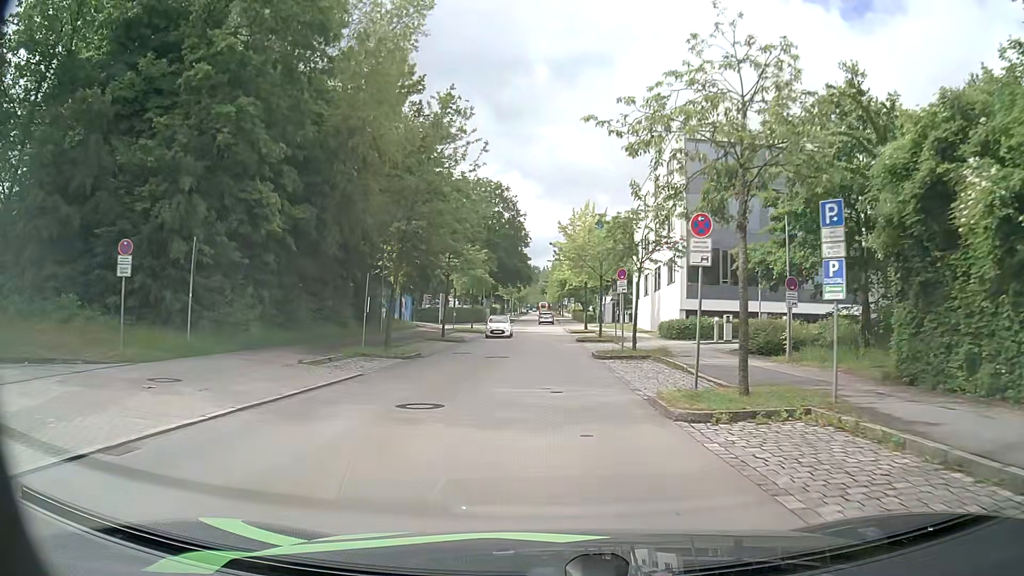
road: residential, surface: asphalt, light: Day
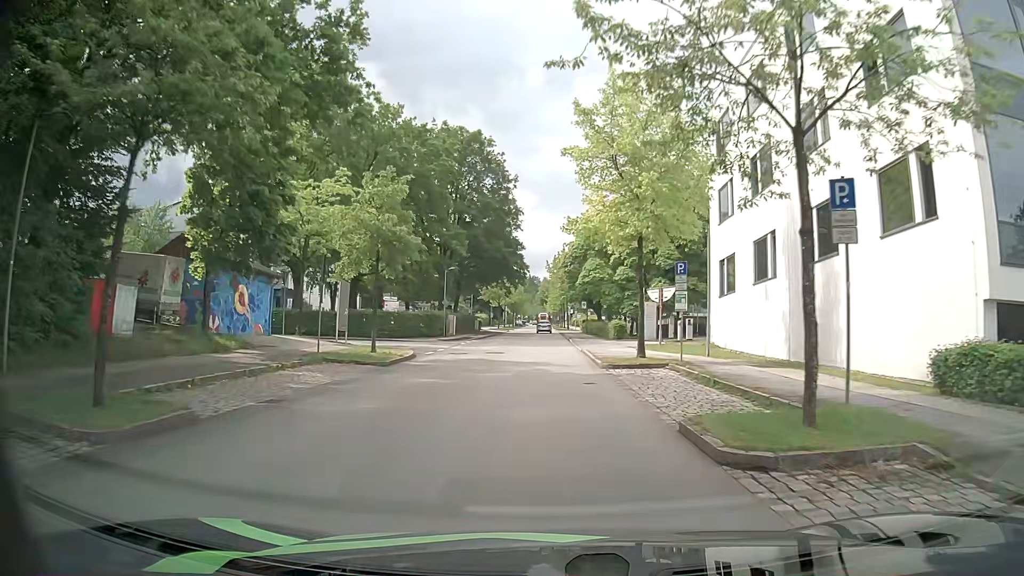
(-0.3, +31.4) m; -1°
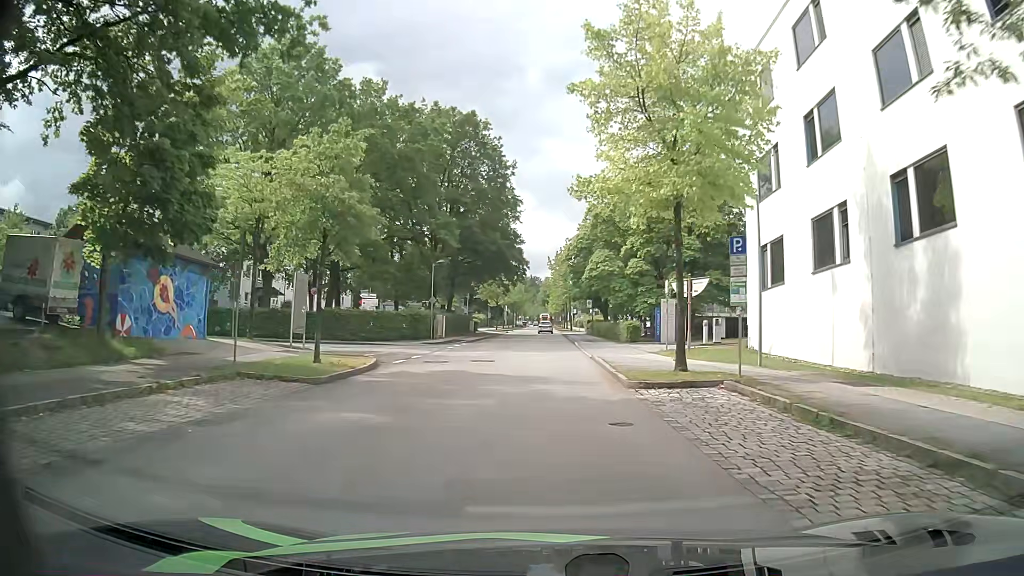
(+0.1, +6.3) m; 0°
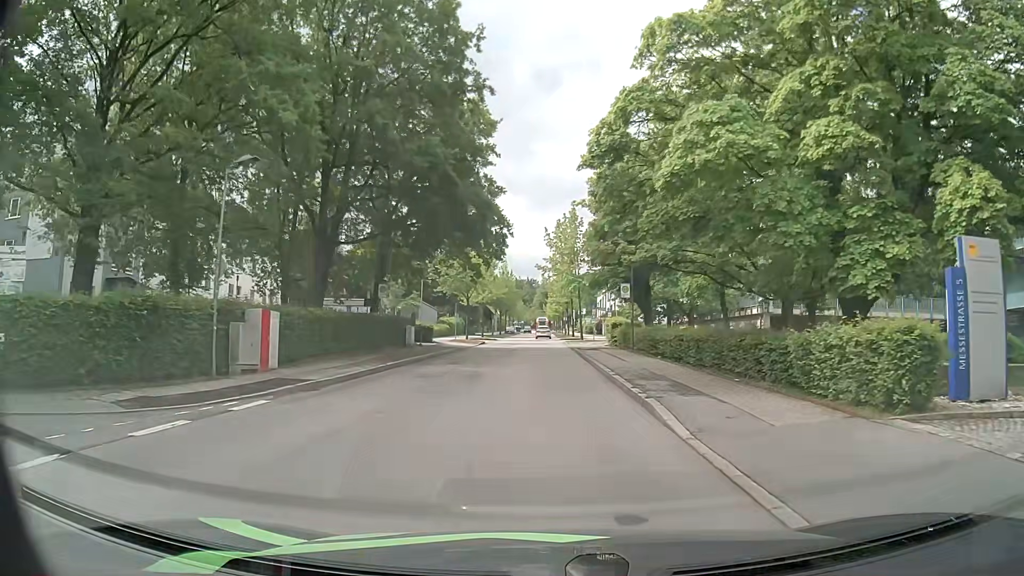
(+0.1, +29.8) m; 0°
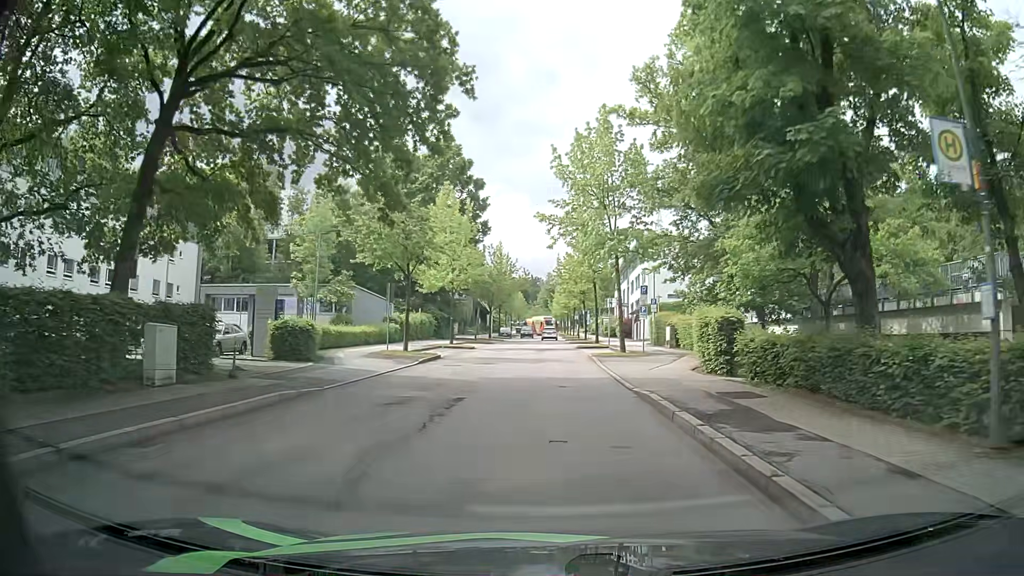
(-0.2, +26.4) m; -1°
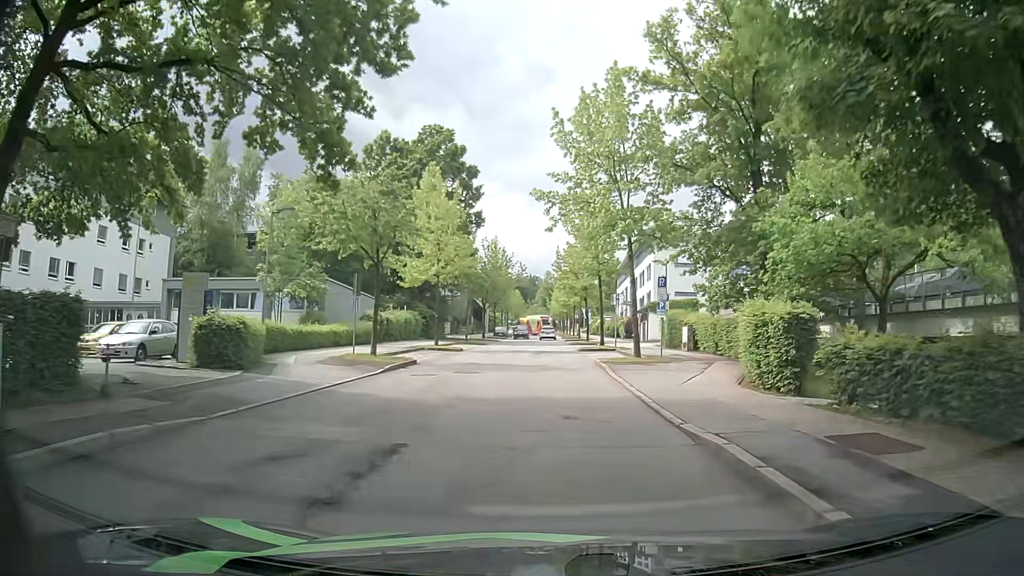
(+0.1, +5.3) m; +1°
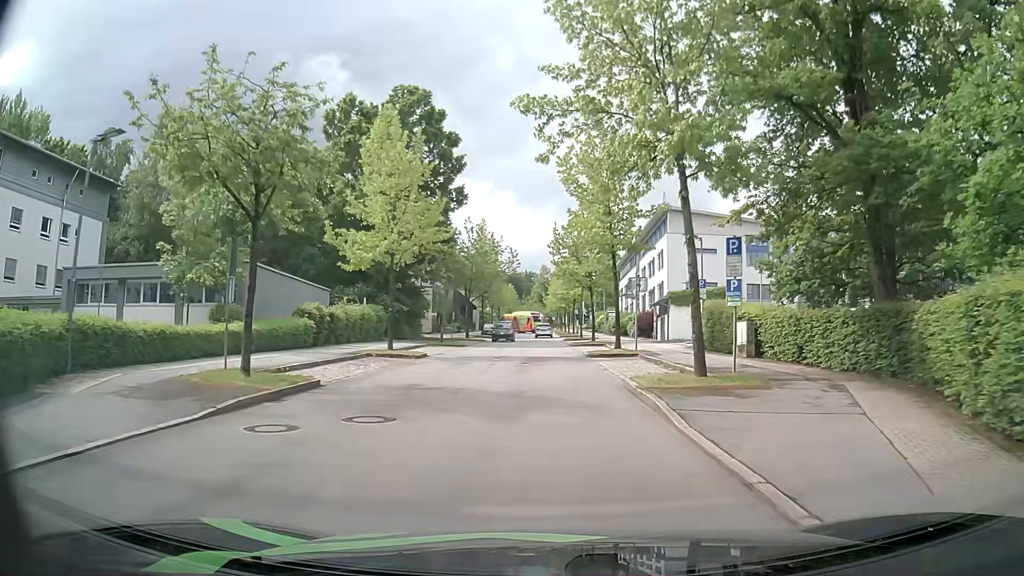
(+0.1, +10.6) m; 0°
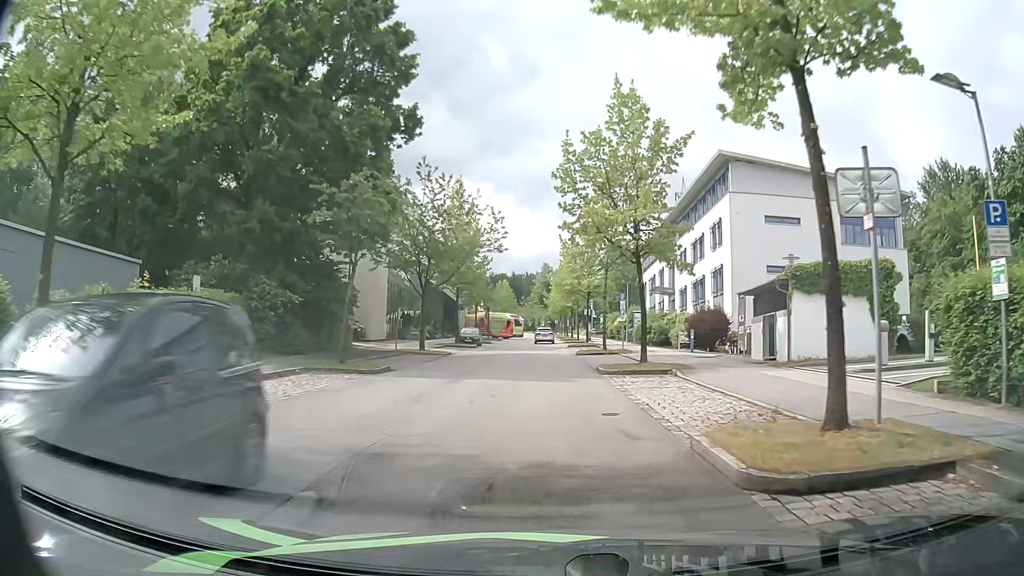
(0.0, +21.2) m; 0°
(0, +10) (0, +20) (0, +30) (0, +40) (0, +50) (-1, +60) (-1, +70) (-1, +80) (-1, +90) (-1, +100) m
